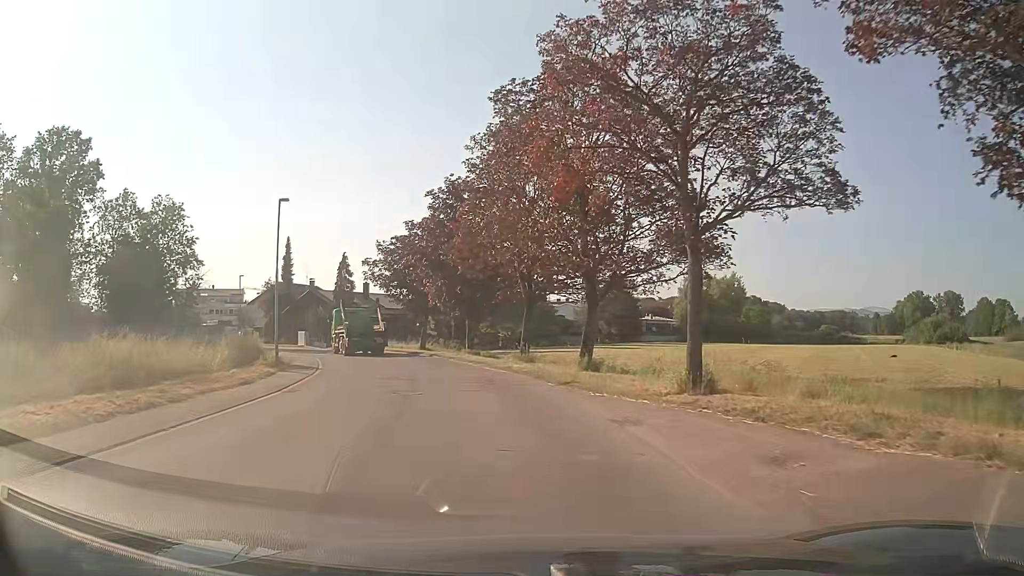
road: unclassified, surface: asphalt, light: Day
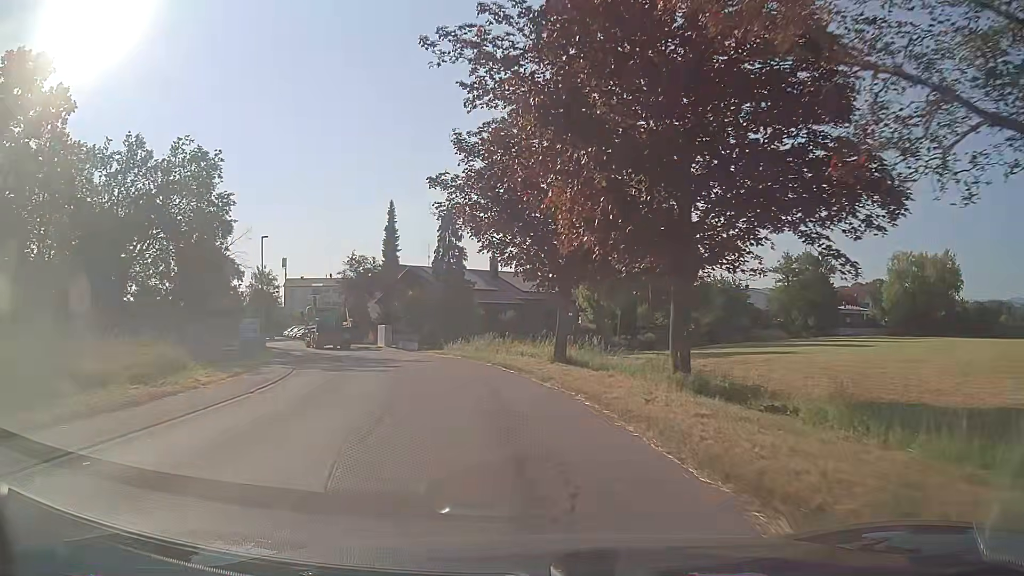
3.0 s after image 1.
(-2.7, +25.9) m; -13°
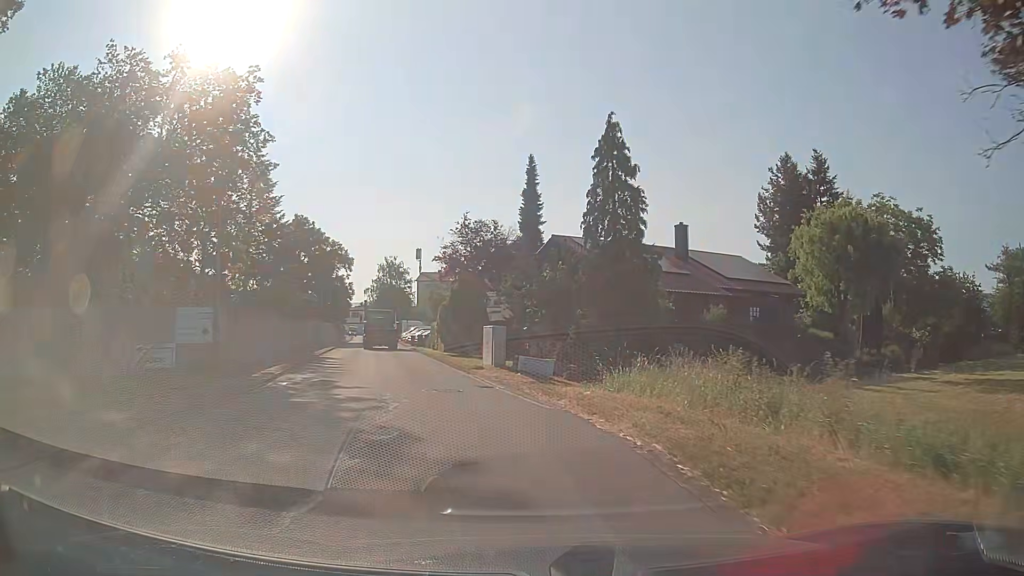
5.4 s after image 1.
(-2.5, +21.3) m; -14°
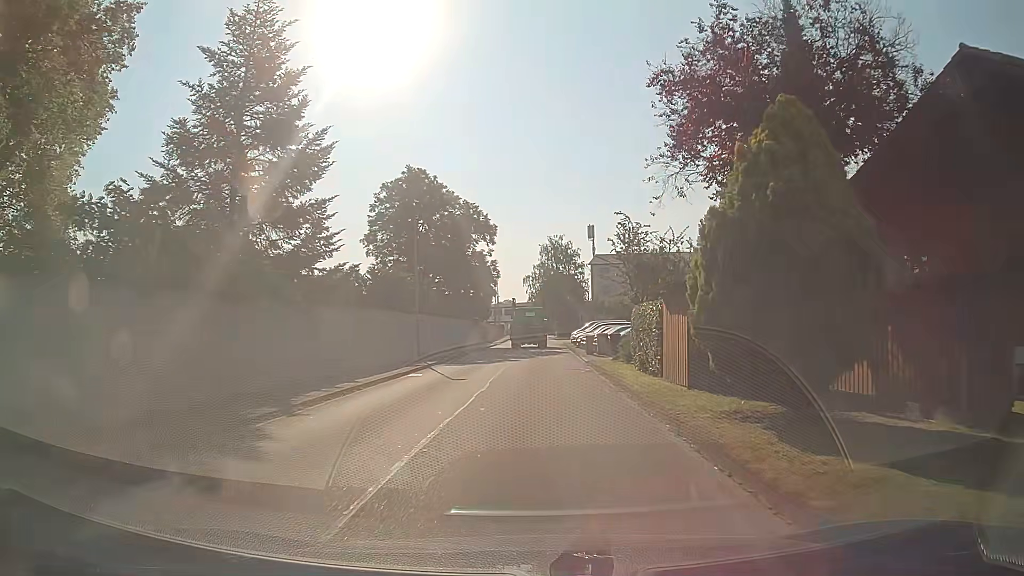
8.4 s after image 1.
(-4.6, +26.4) m; -15°
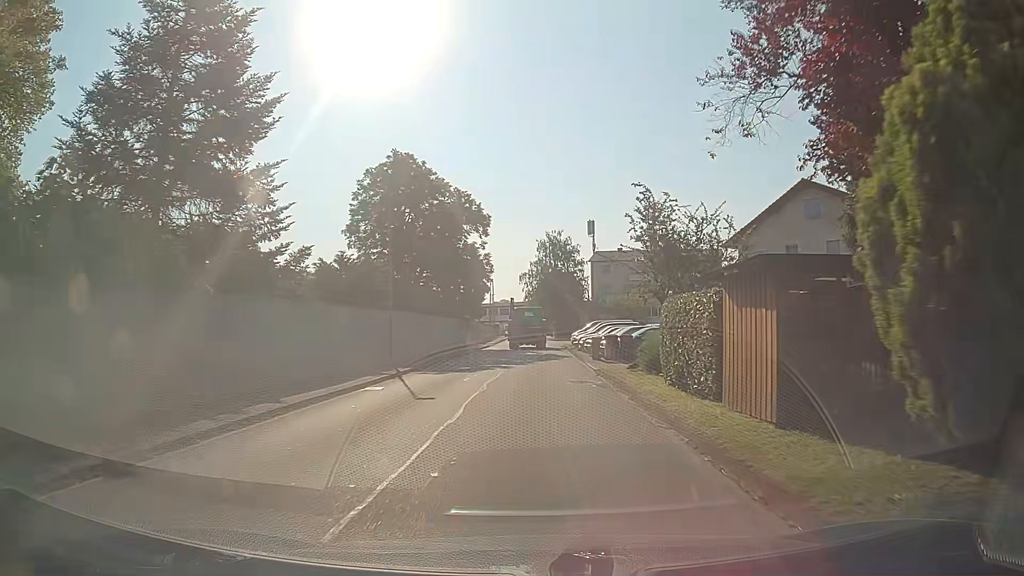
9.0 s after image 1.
(0.0, +5.1) m; 0°
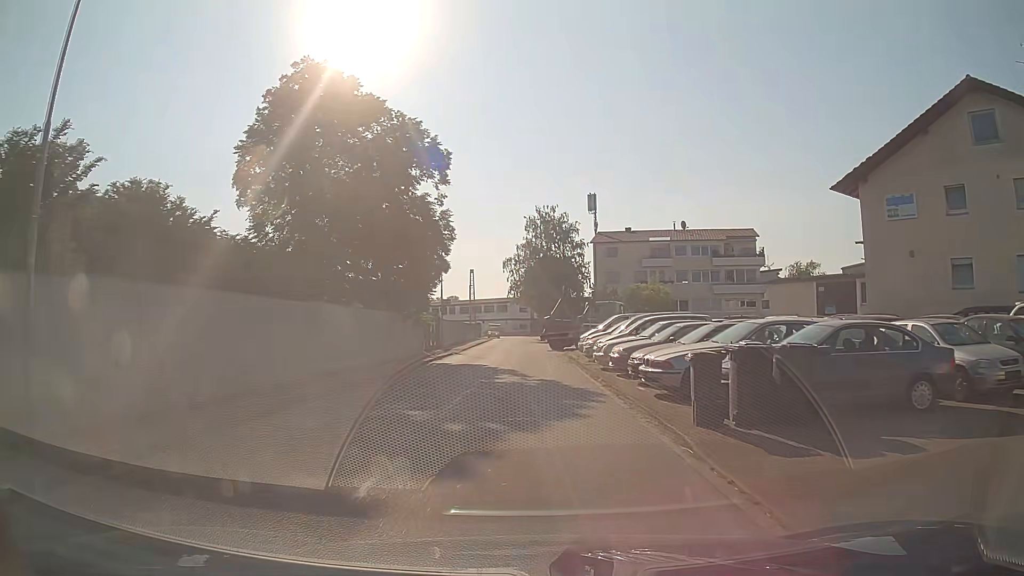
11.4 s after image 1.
(+0.3, +19.5) m; +2°
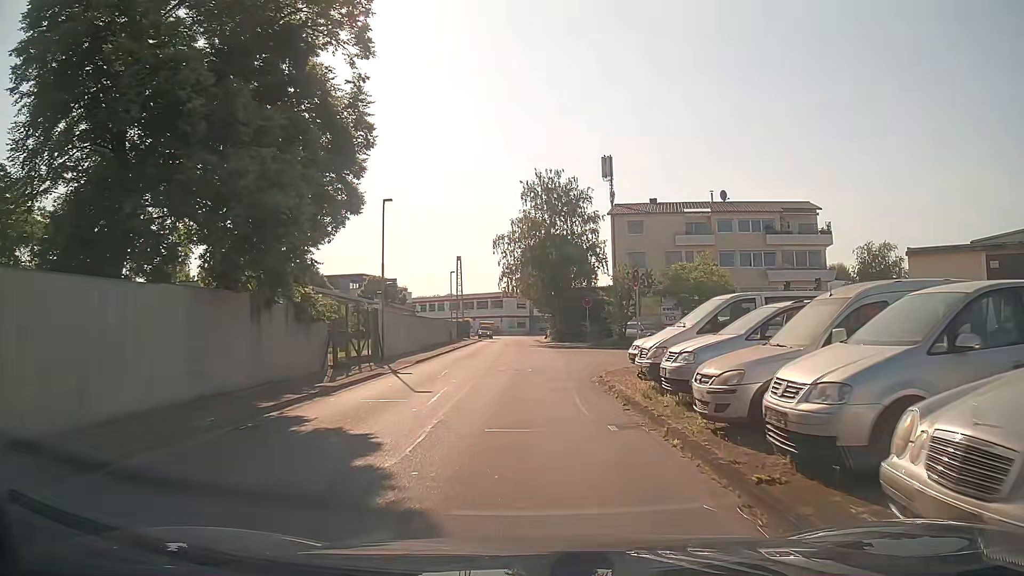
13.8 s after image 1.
(-0.2, +17.5) m; -1°
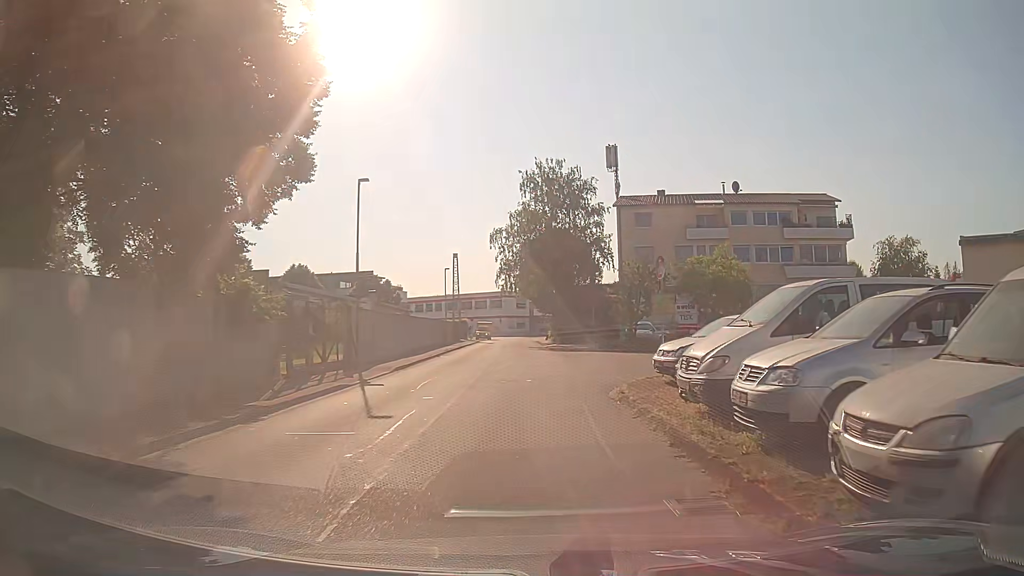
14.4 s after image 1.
(+0.1, +4.0) m; +1°
(0, +10) (0, +20) (0, +30) (0, +40) (-1, +50) (-1, +60) (-2, +70) (-2, +80) (-2, +90) (-2, +100) m
